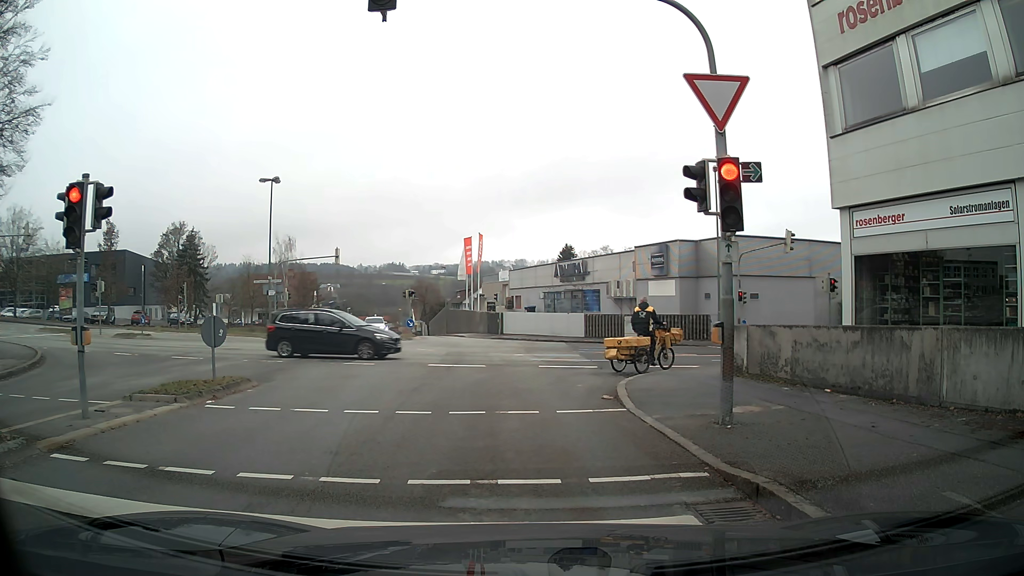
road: residential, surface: asphalt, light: Day
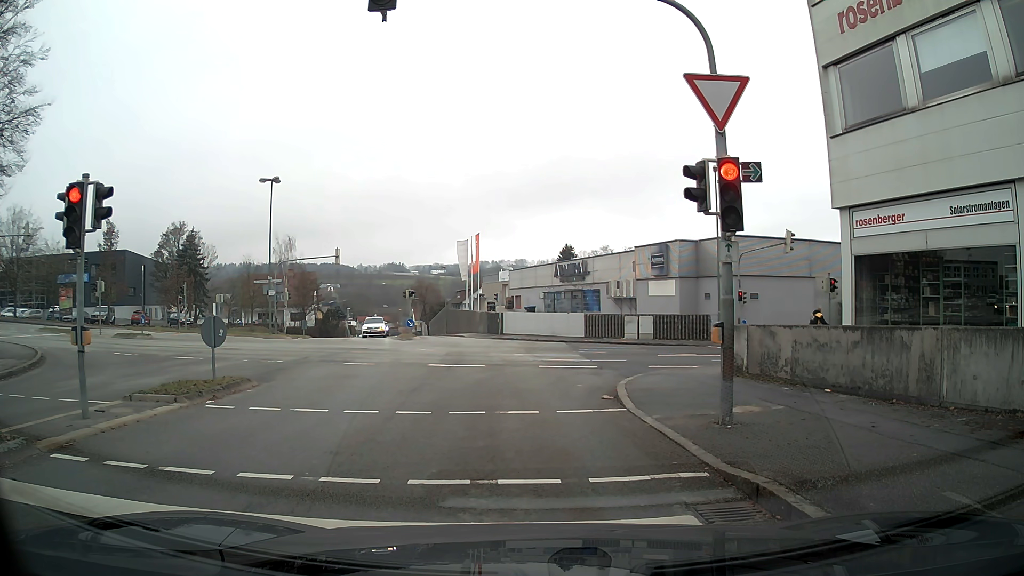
(0.0, 0.0) m; 0°
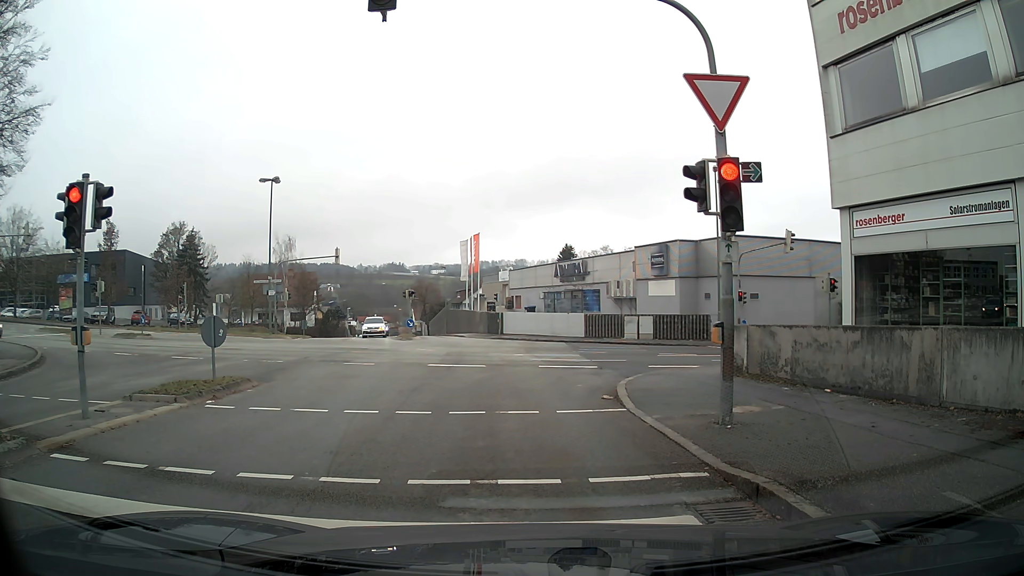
(0.0, 0.0) m; 0°
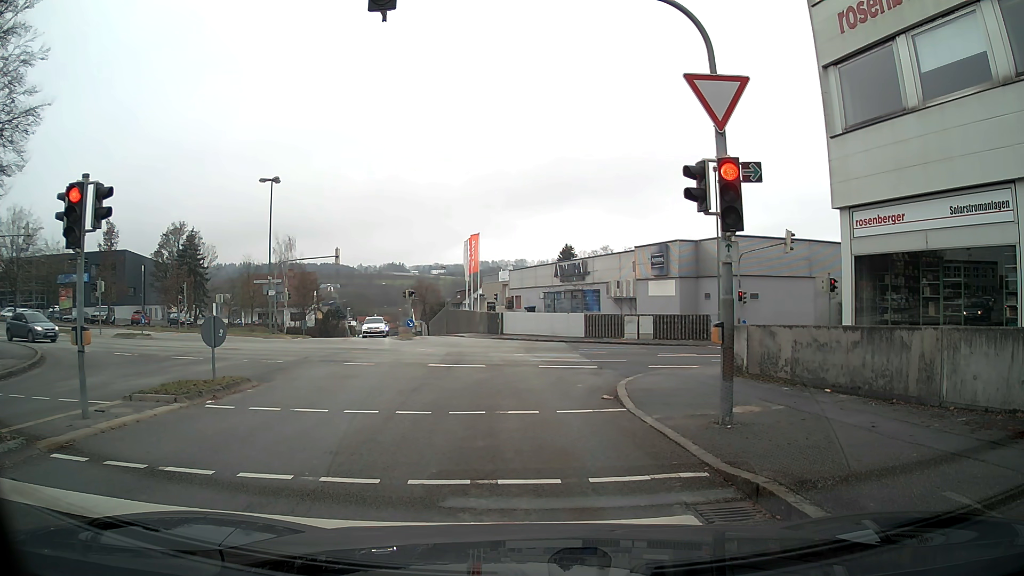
(0.0, 0.0) m; 0°
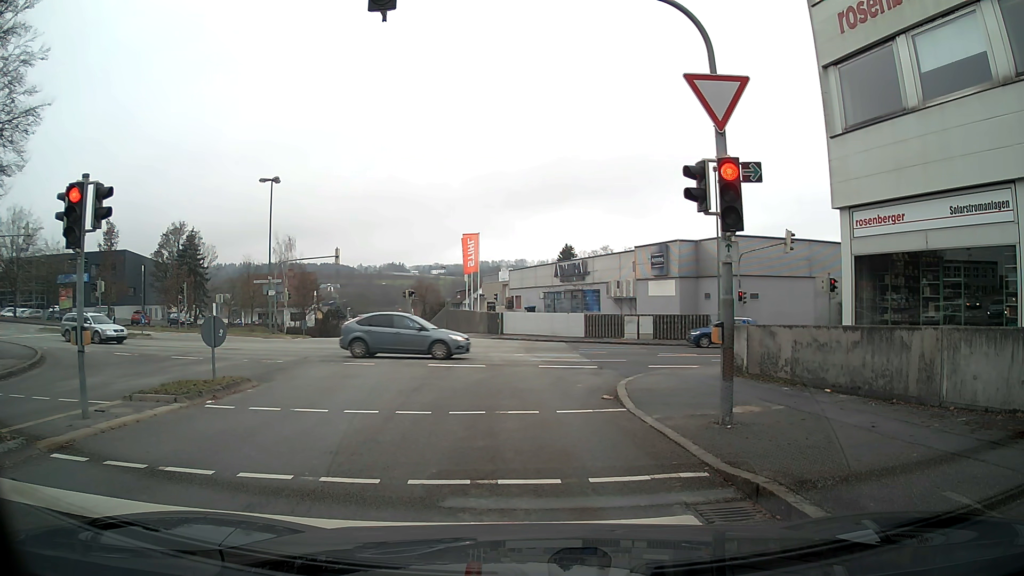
(0.0, 0.0) m; 0°
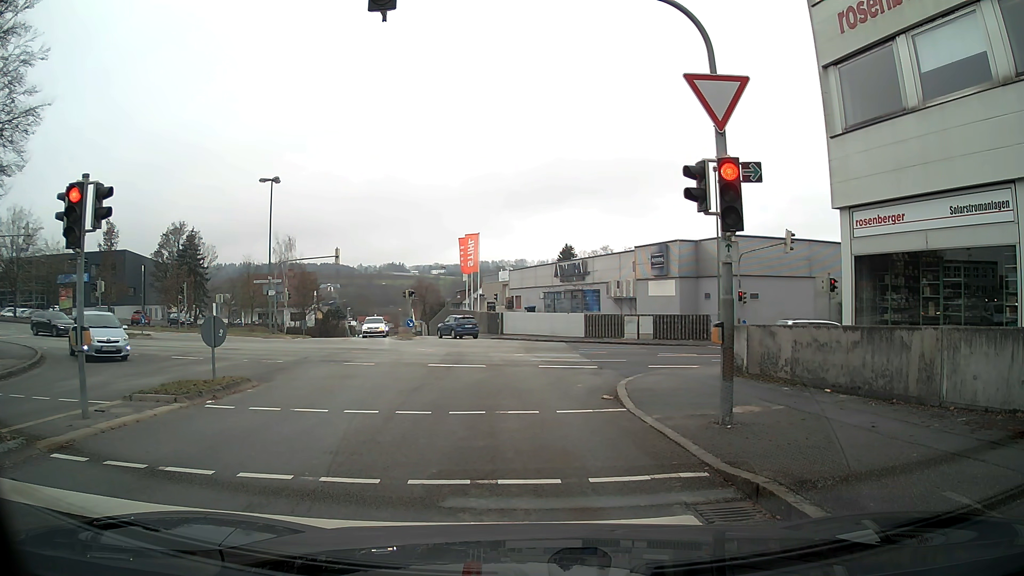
(0.0, 0.0) m; 0°
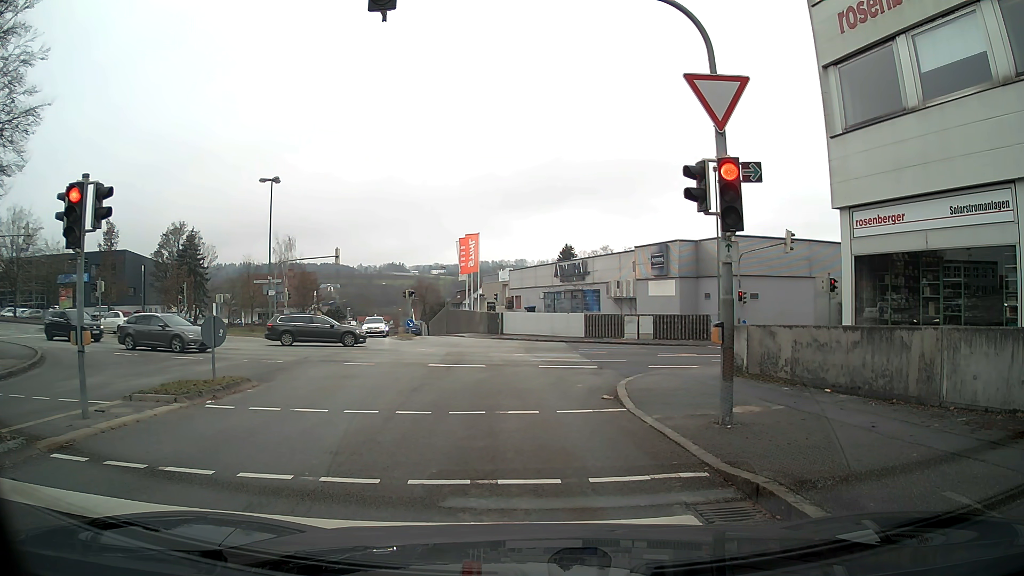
(0.0, 0.0) m; 0°
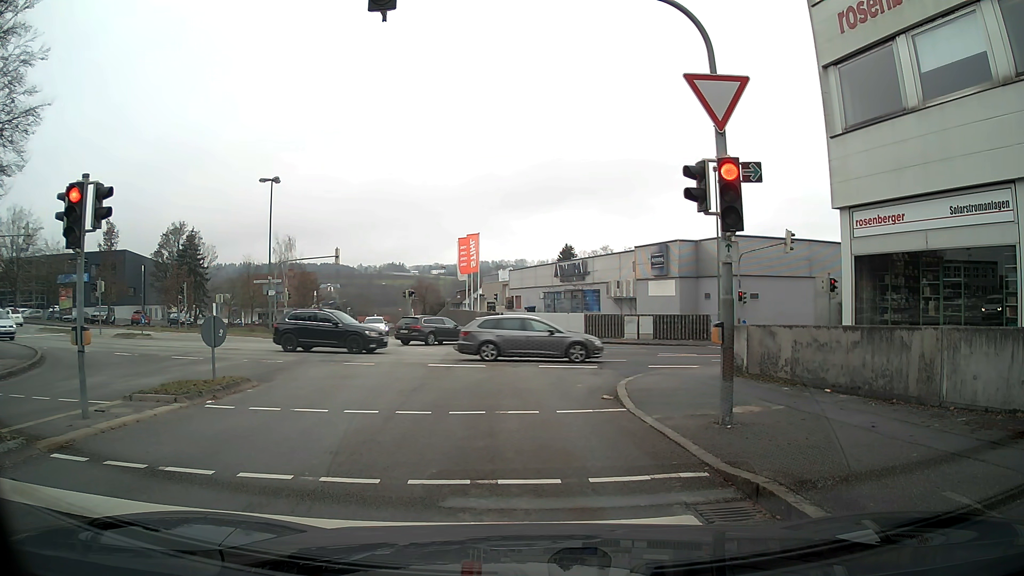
(0.0, 0.0) m; 0°
(0, +10) (-1, +20) (-1, +30) (-2, +40) (-4, +50) (-6, +60) (-8, +69) (-9, +79) (-11, +89) (-13, +99) m
